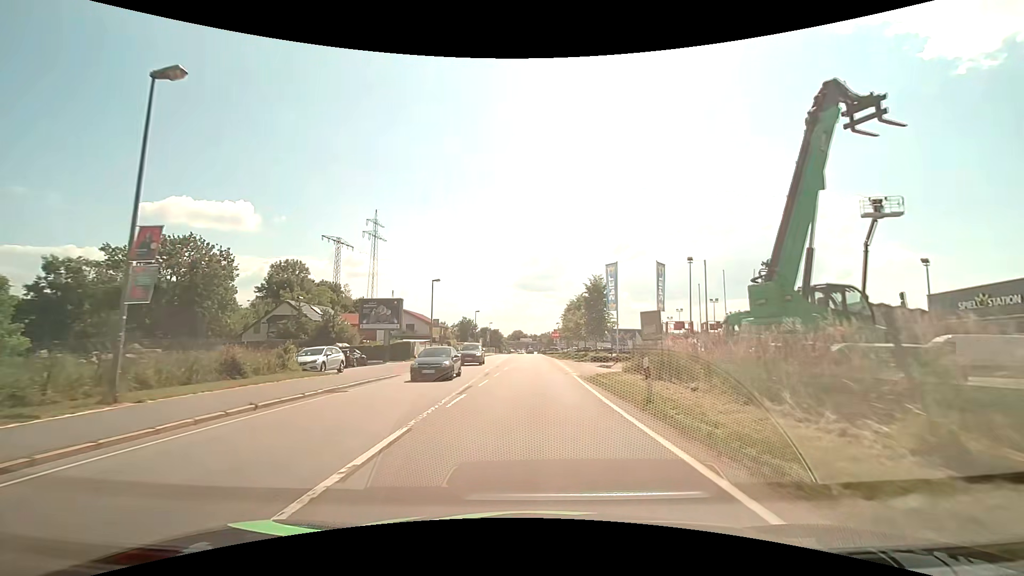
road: primary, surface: asphalt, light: Day
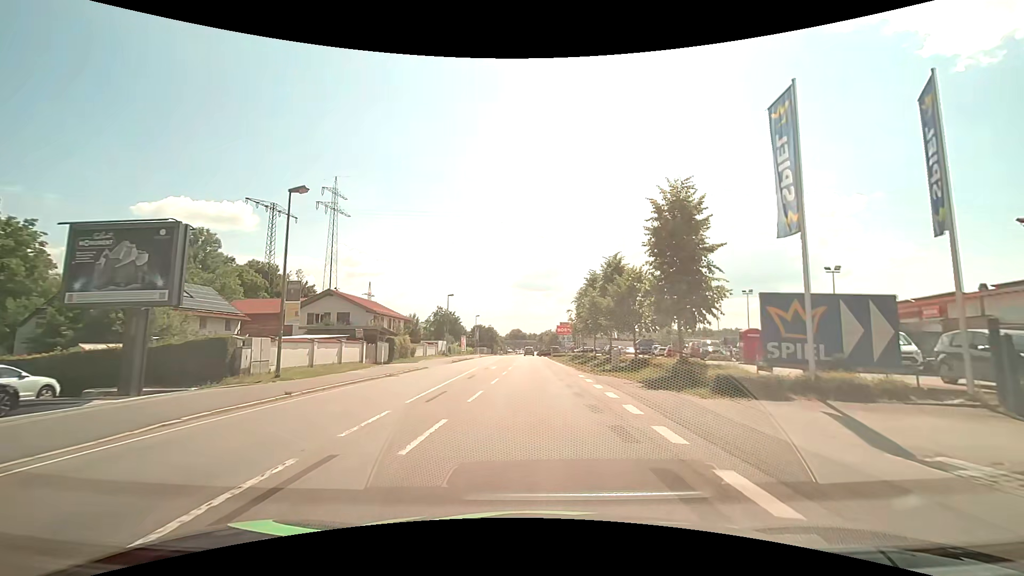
(+0.1, +28.8) m; 0°
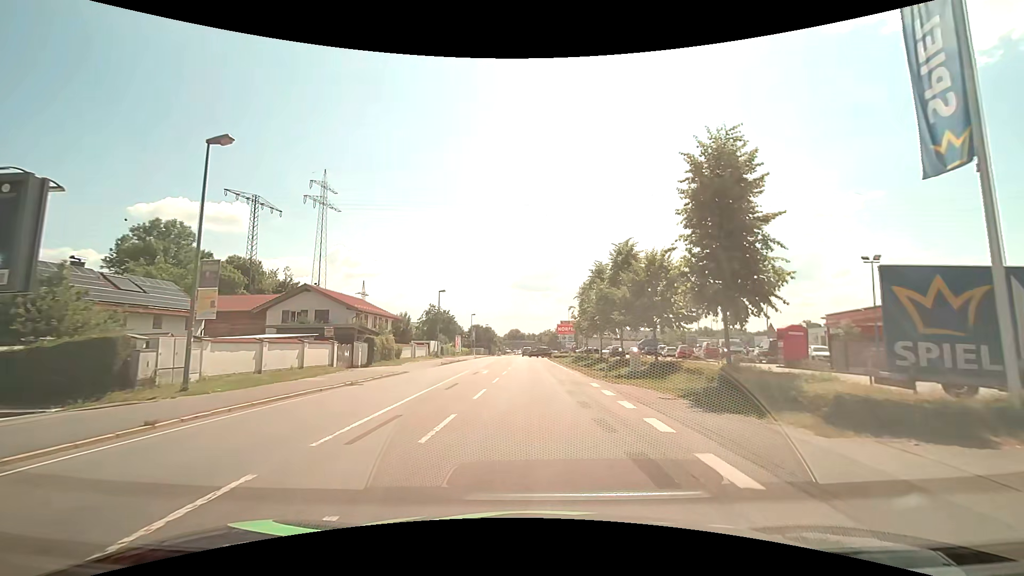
(0.0, +5.2) m; 0°
